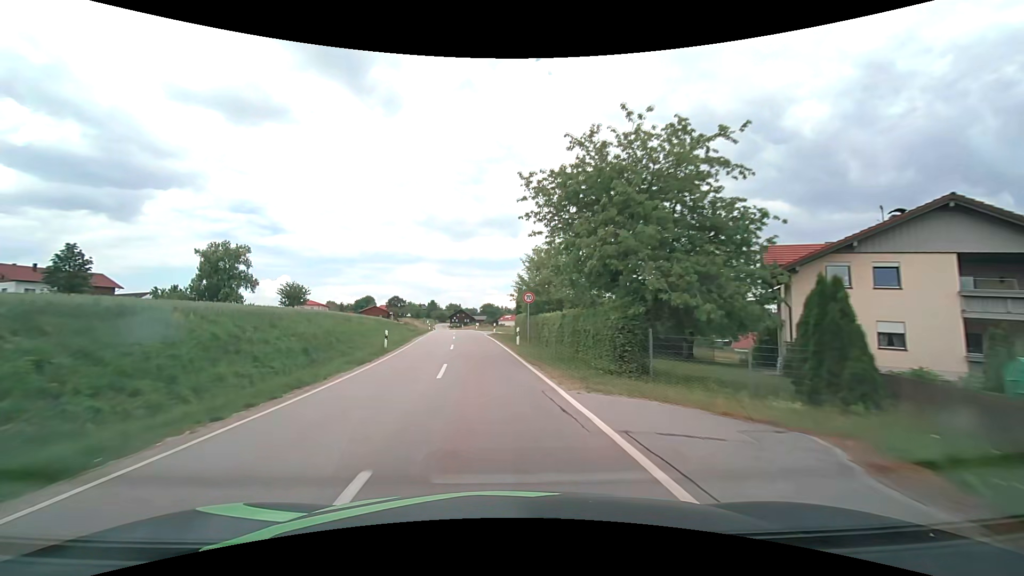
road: tertiary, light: Day
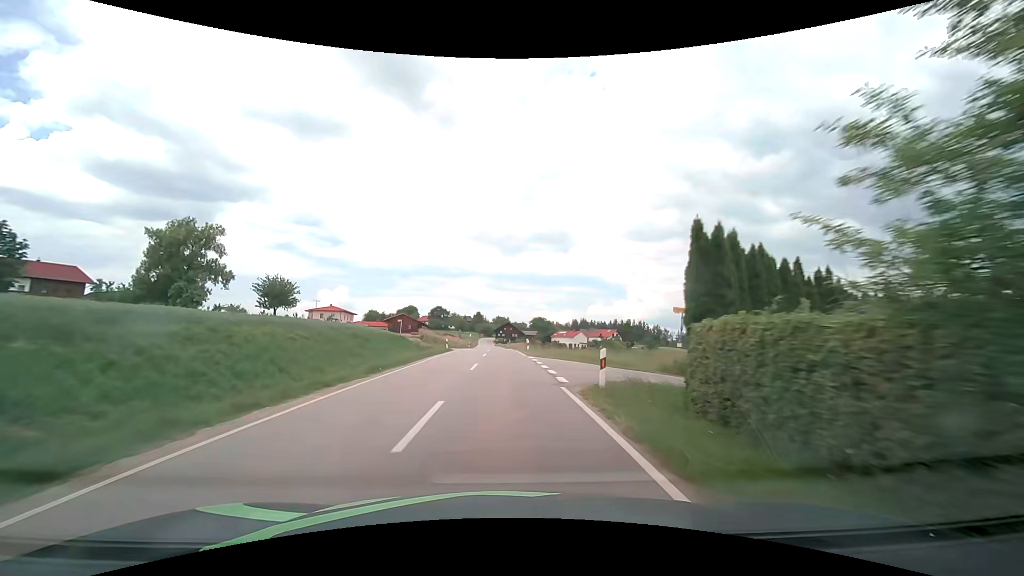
(-2.0, +31.3) m; -6°
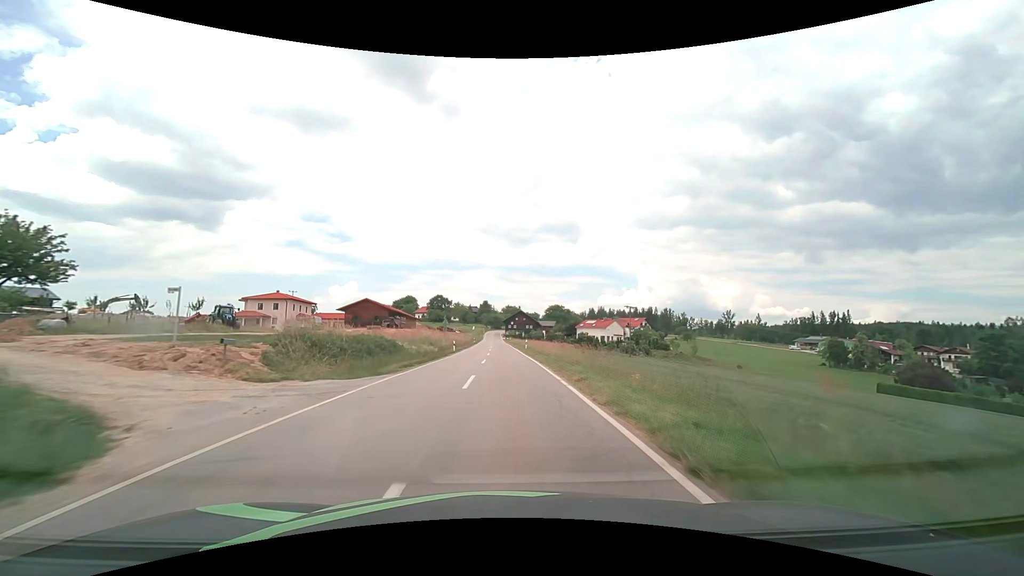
(-0.5, +41.8) m; -1°
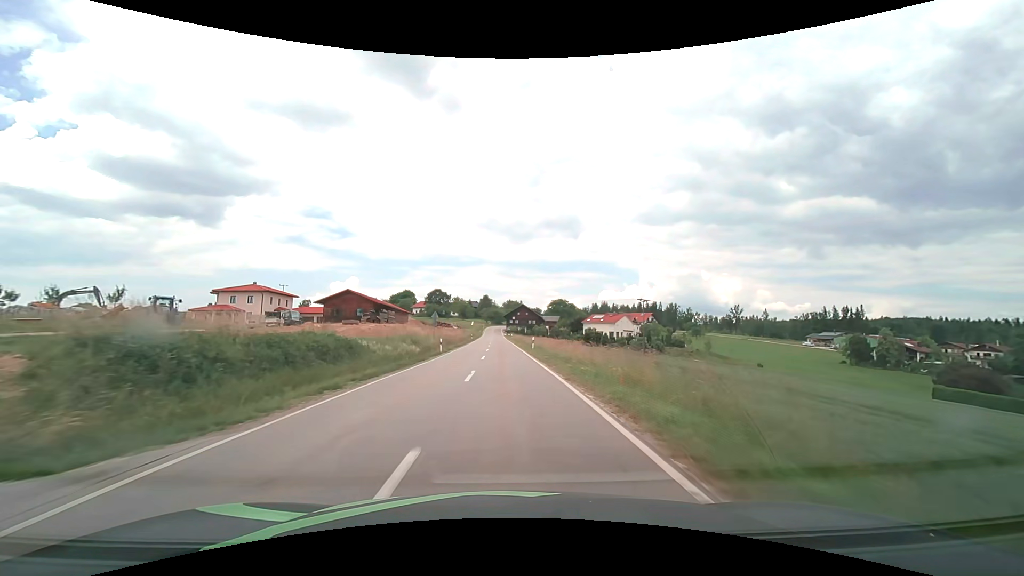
(0.0, +10.6) m; 0°
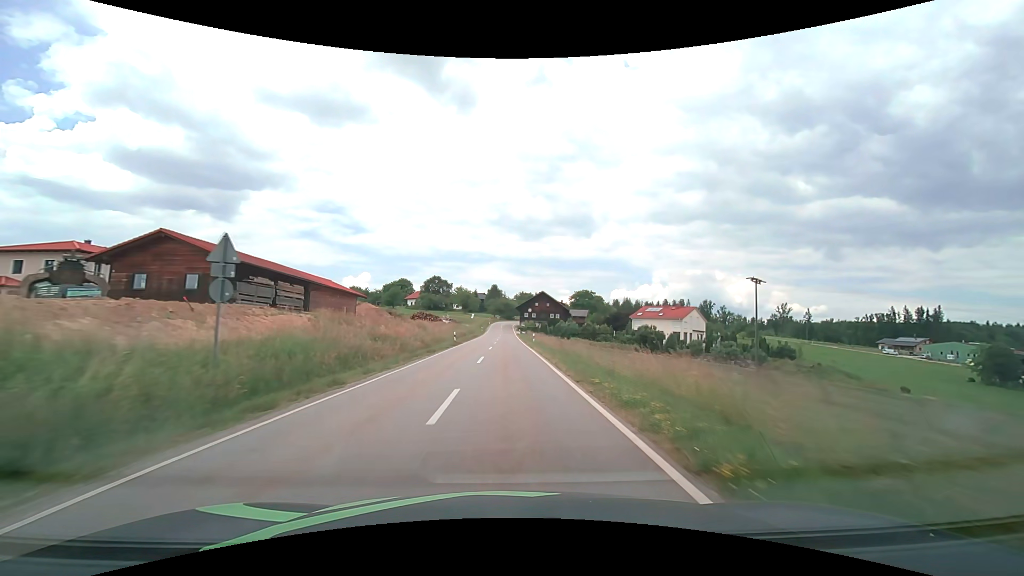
(-0.5, +42.9) m; -1°
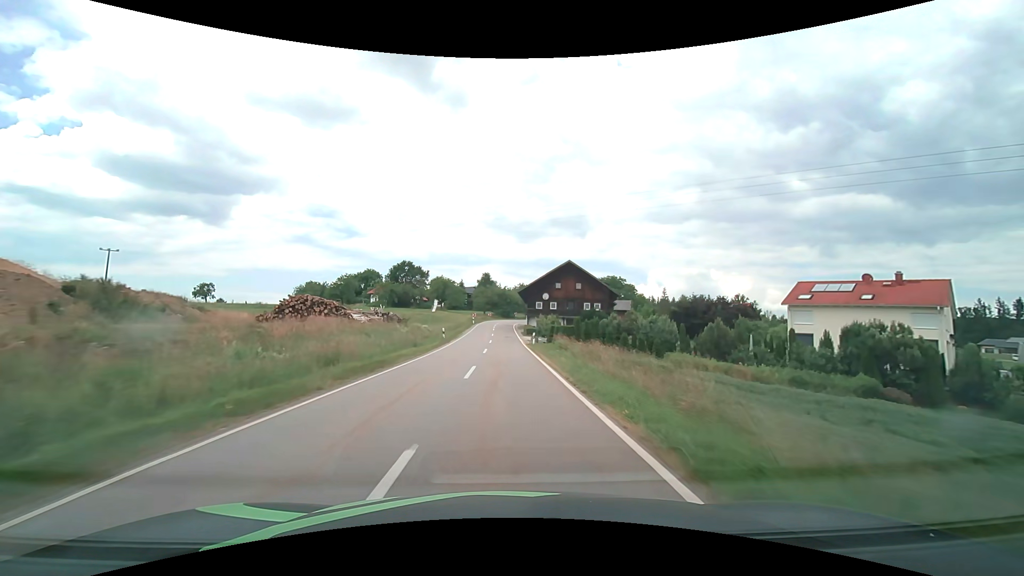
(+0.1, +53.8) m; +1°
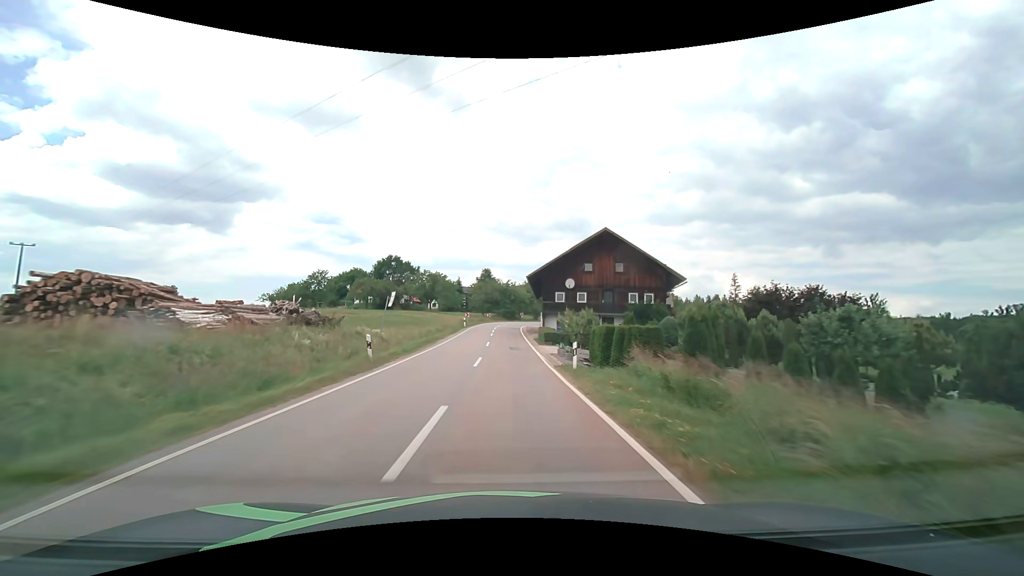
(-0.1, +21.5) m; 0°
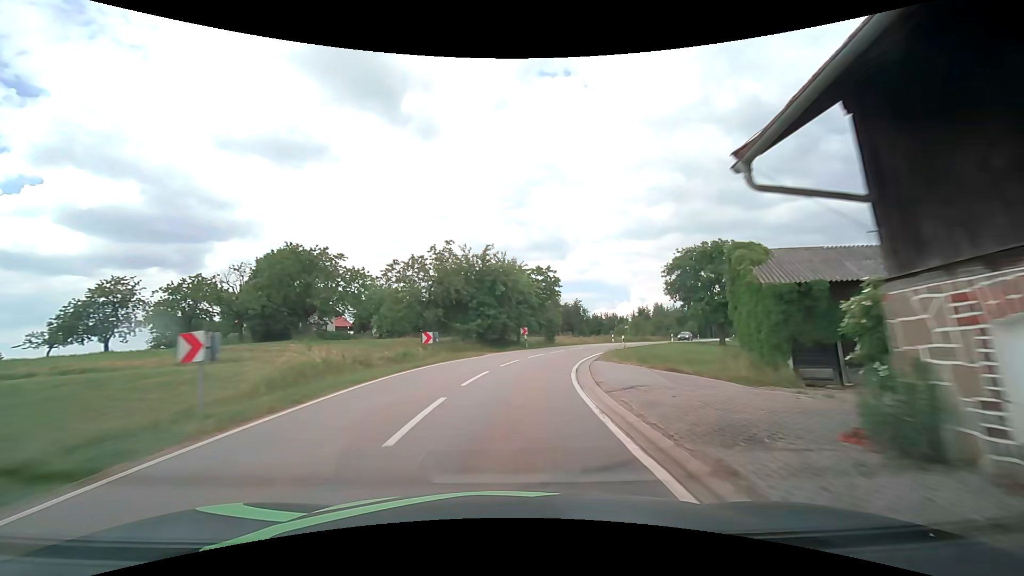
(0.0, +53.1) m; +1°
(0, +10) (+2, +20) (+4, +30) (+8, +39) (+12, +48) (+17, +57) (+22, +66) (+27, +74) (+32, +83) (+37, +91) m
